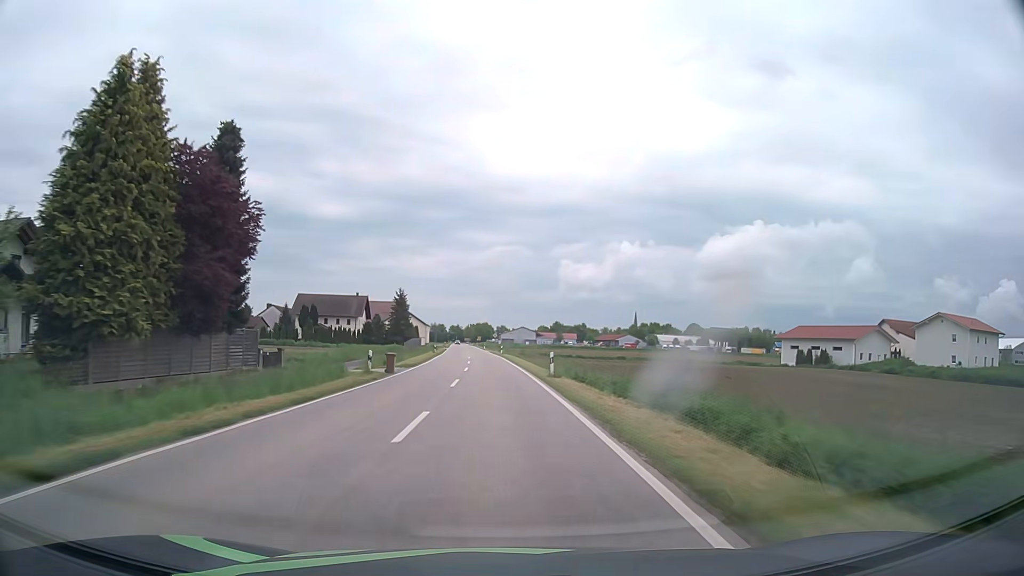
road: tertiary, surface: asphalt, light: Day
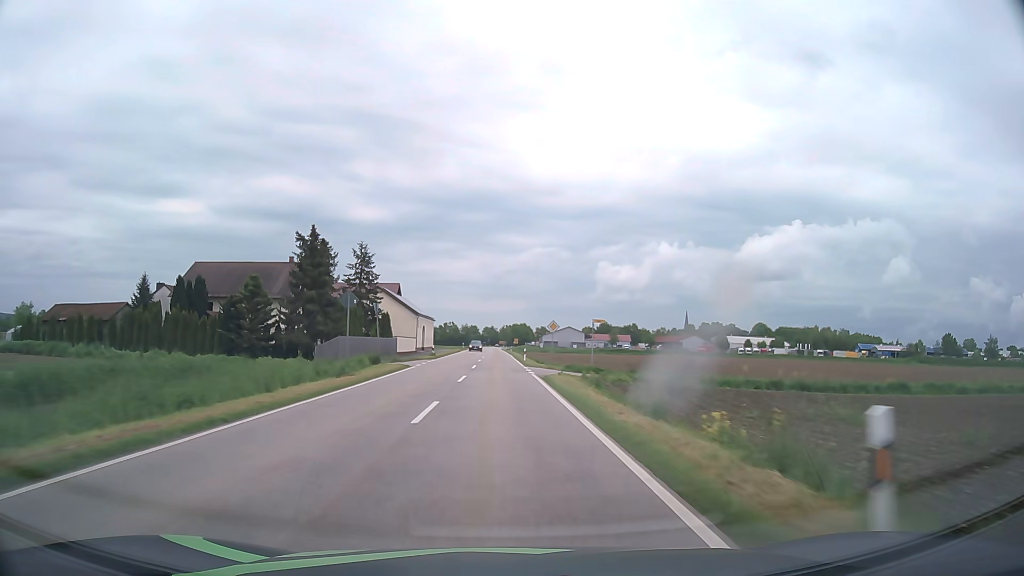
(-2.4, +70.8) m; -3°
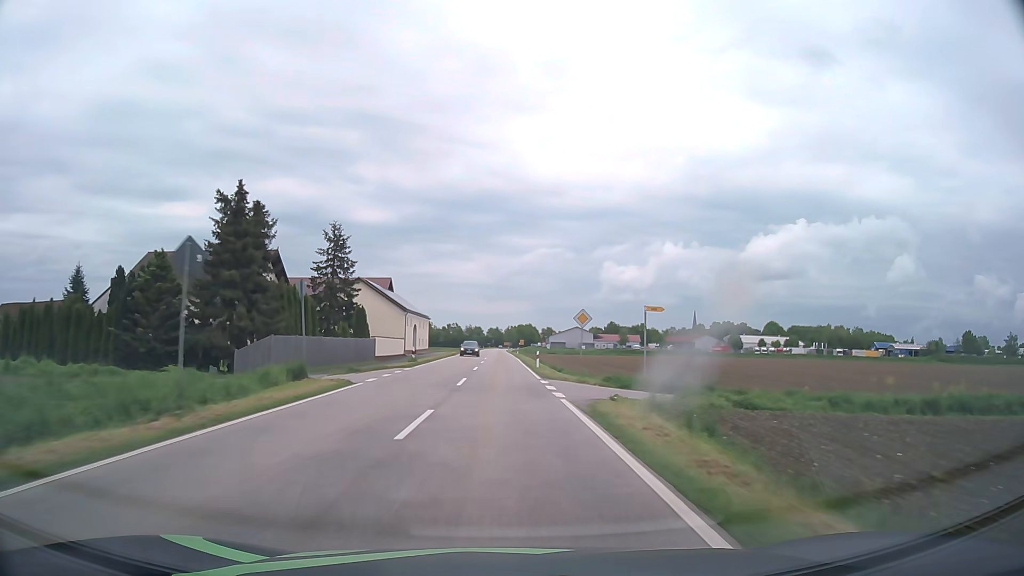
(0.0, +14.2) m; 0°
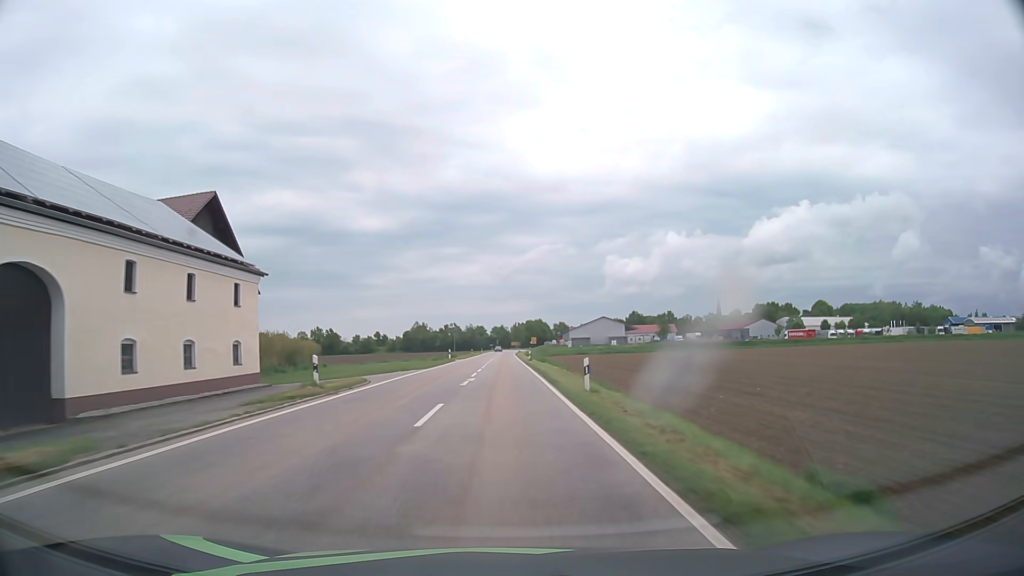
(-0.5, +70.8) m; -1°
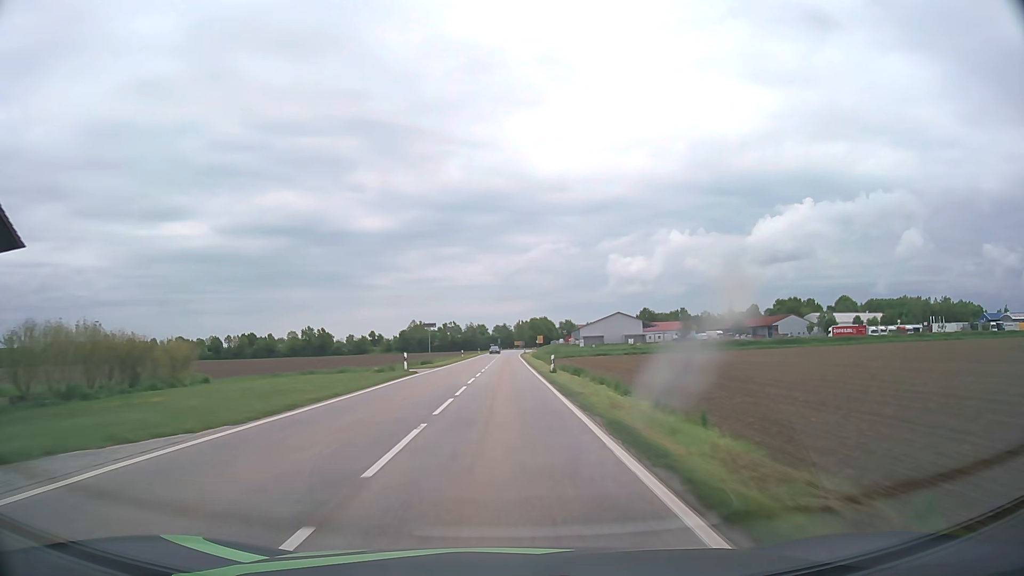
(0.0, +28.3) m; 0°
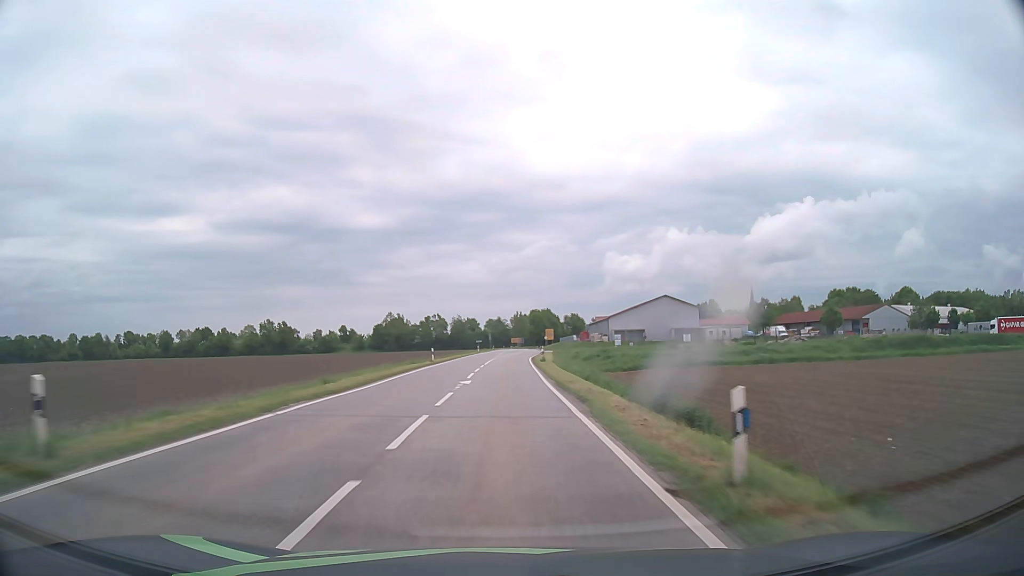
(+0.2, +71.0) m; 0°
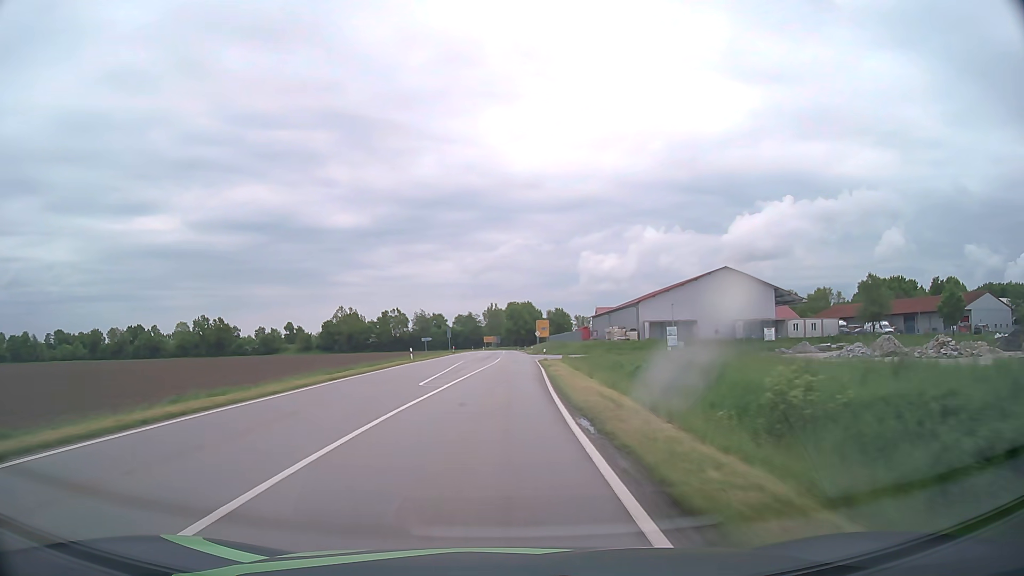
(+0.9, +56.8) m; +2°
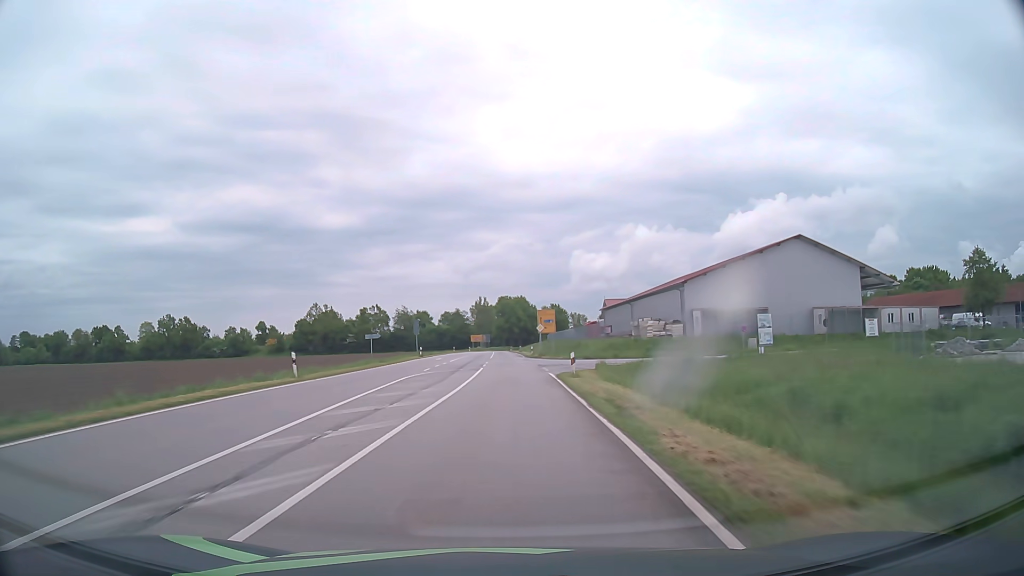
(+0.3, +28.3) m; +1°
(0, +10) (0, +20) (0, +30) (0, +40) (0, +50) (0, +60) (0, +70) (0, +80) (0, +90) (0, +100) m
